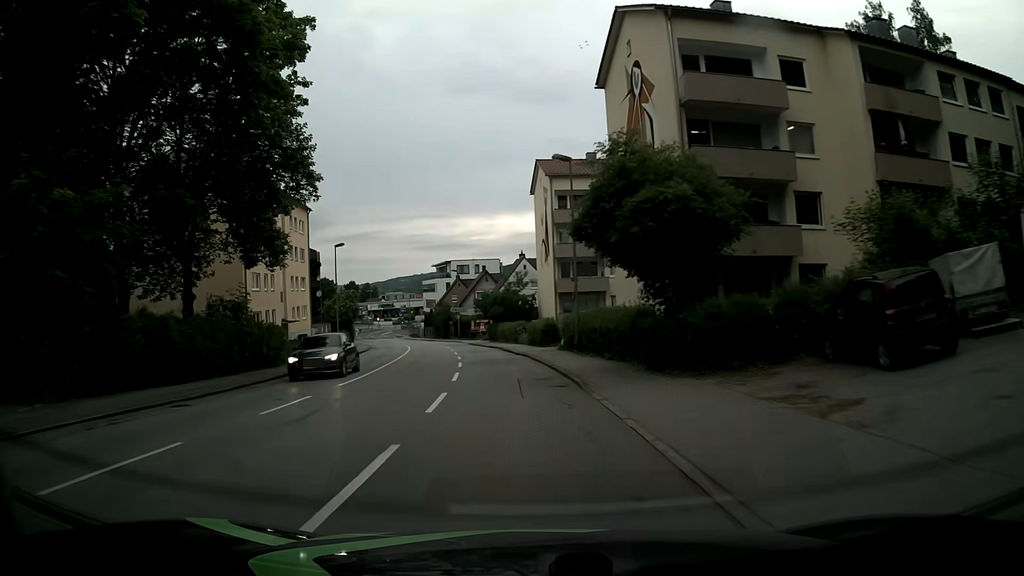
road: tertiary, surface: asphalt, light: Day
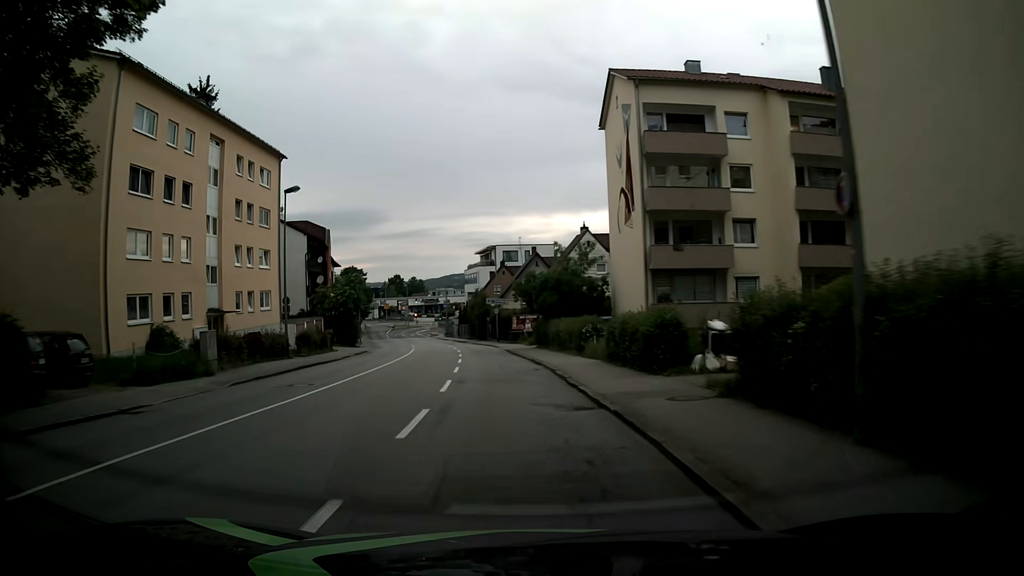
(-0.9, +21.0) m; -5°
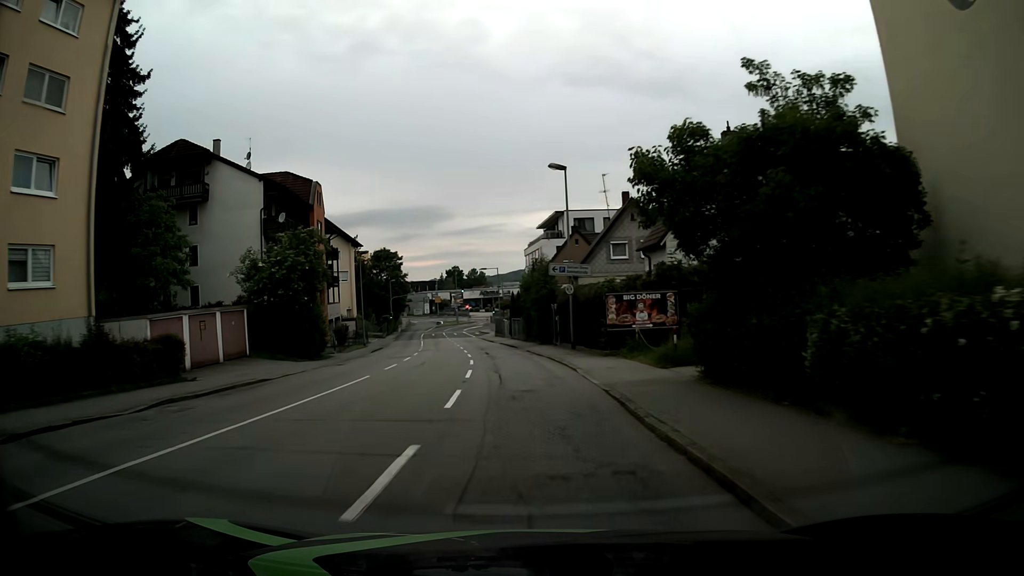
(-1.5, +28.0) m; -5°
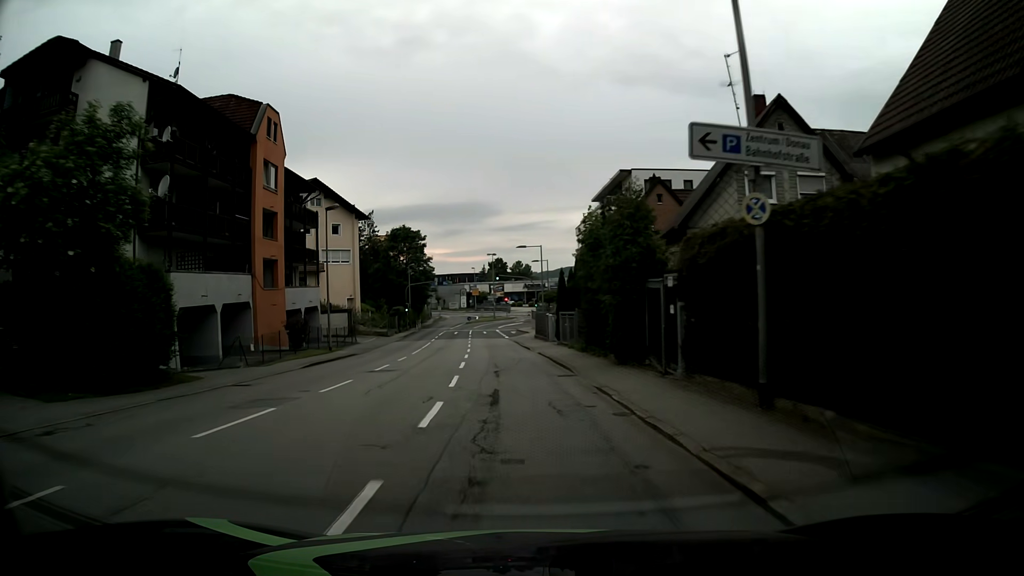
(-0.6, +20.6) m; -5°
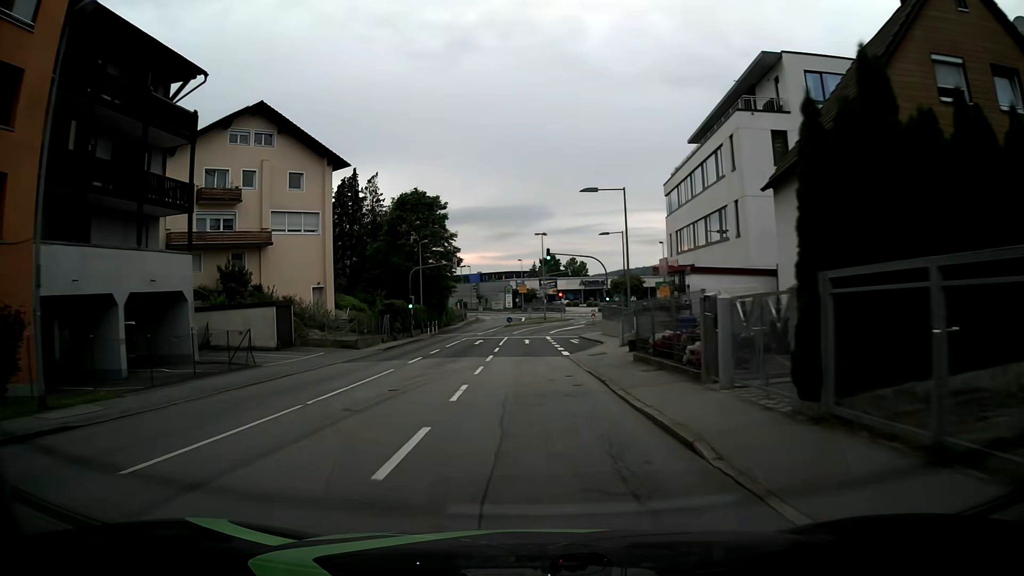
(-0.9, +26.7) m; -4°
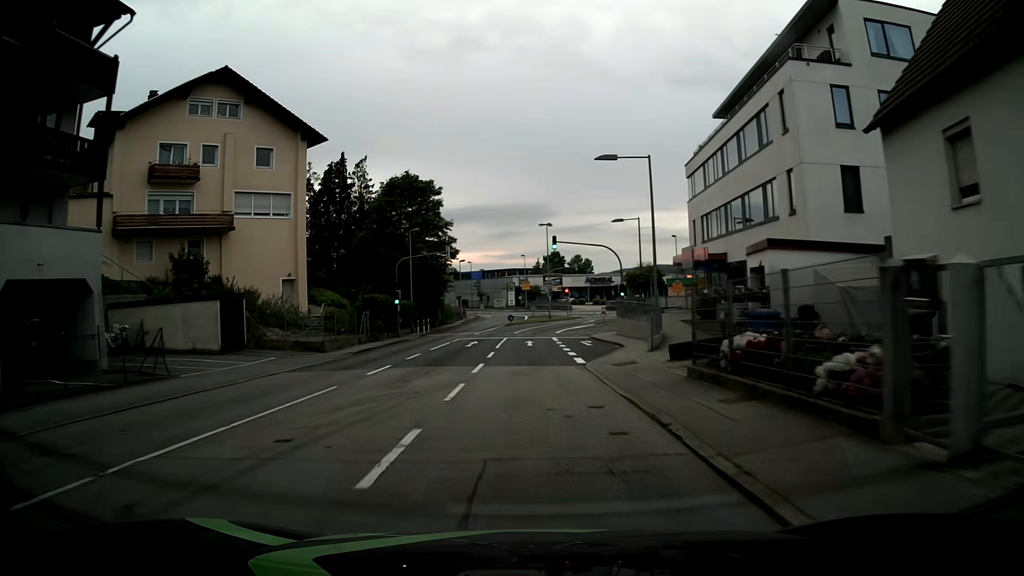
(0.0, +6.6) m; -1°
